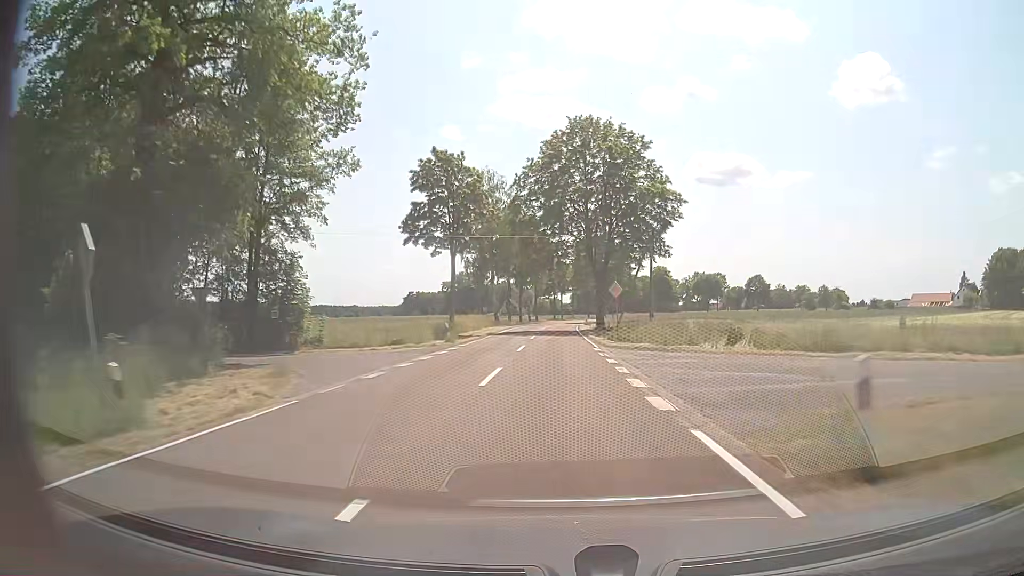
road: tertiary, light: Day
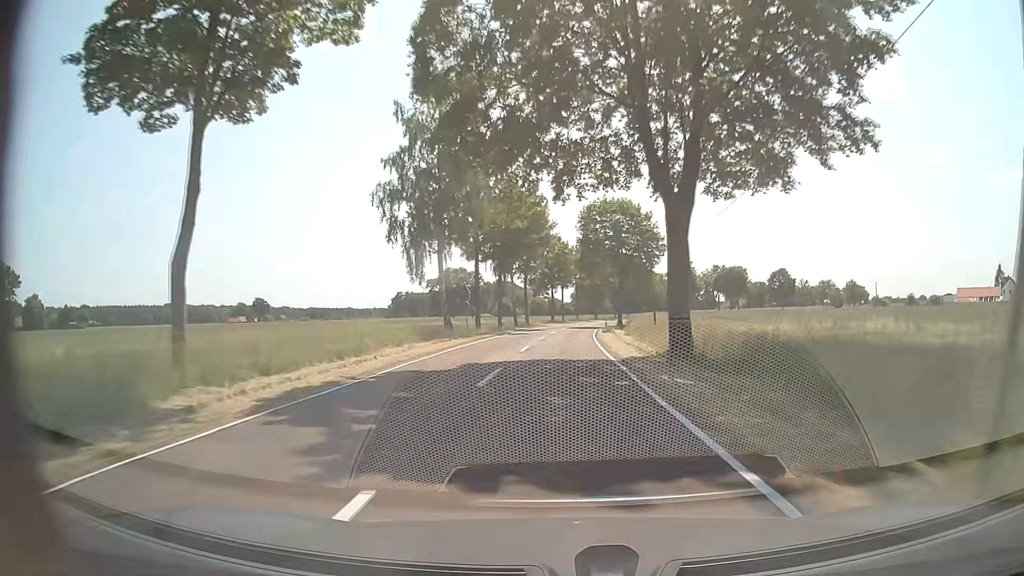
(+0.3, +35.3) m; +1°
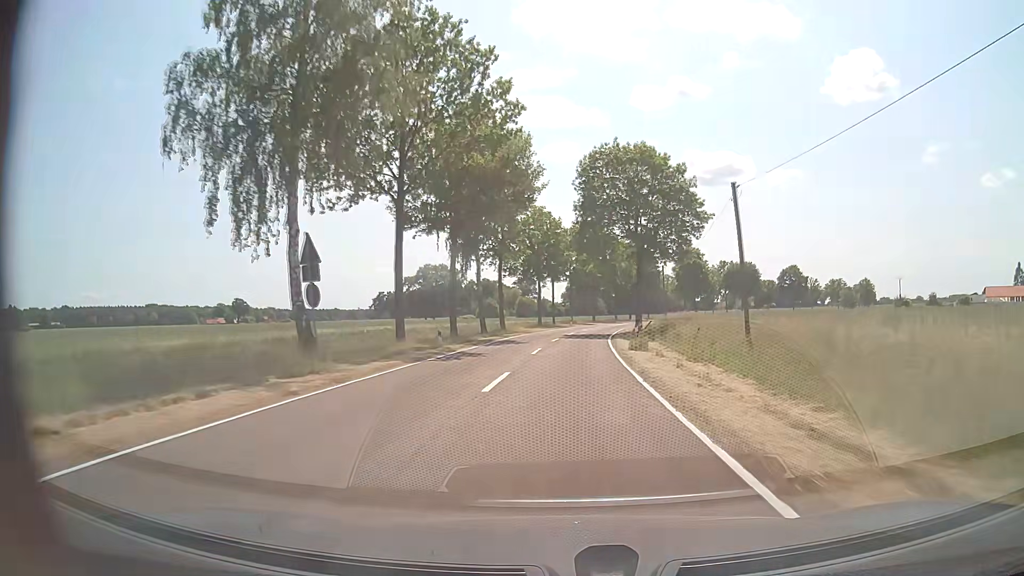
(0.0, +24.5) m; +1°
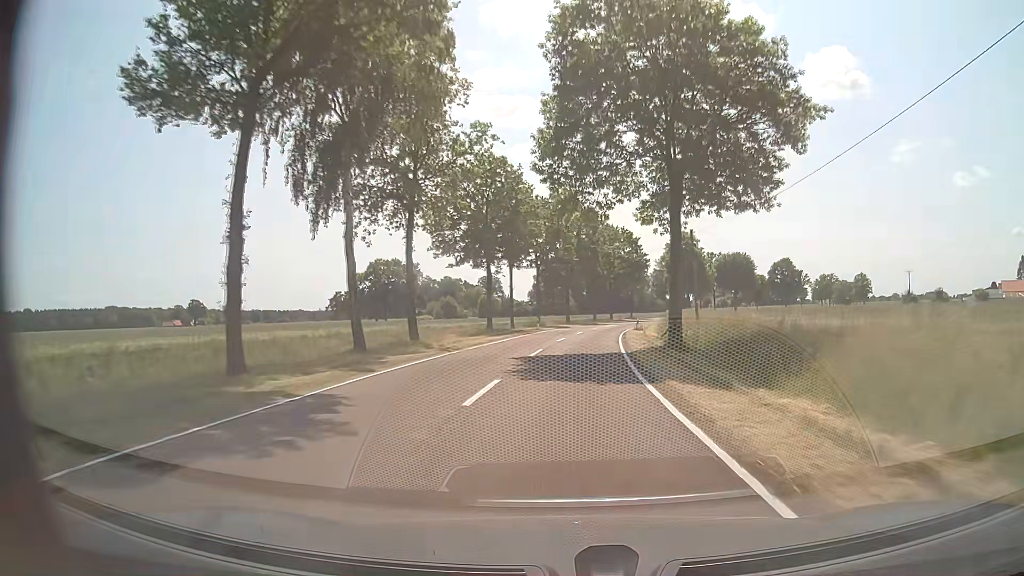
(+0.5, +25.7) m; +2°
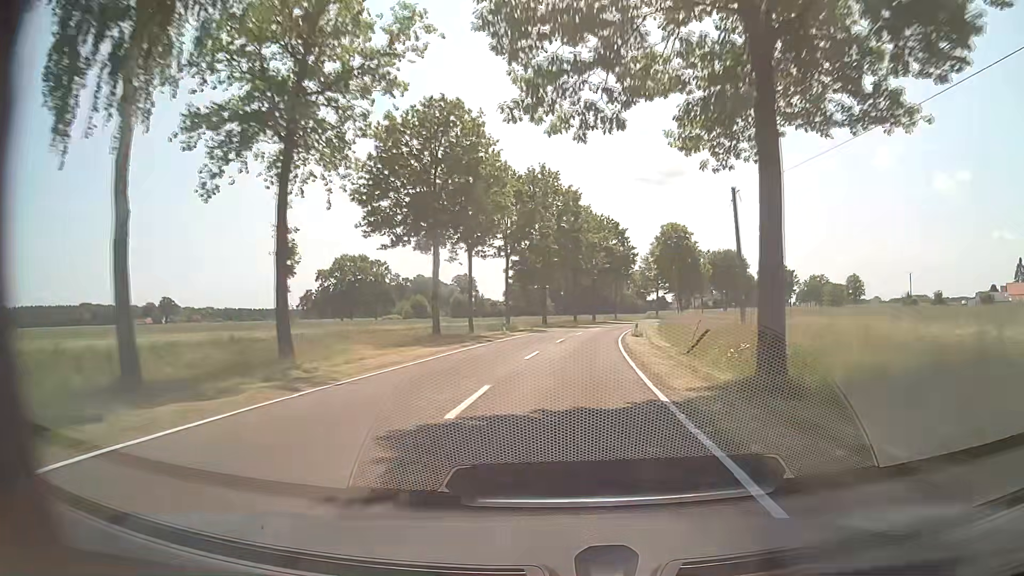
(+0.2, +13.2) m; +2°
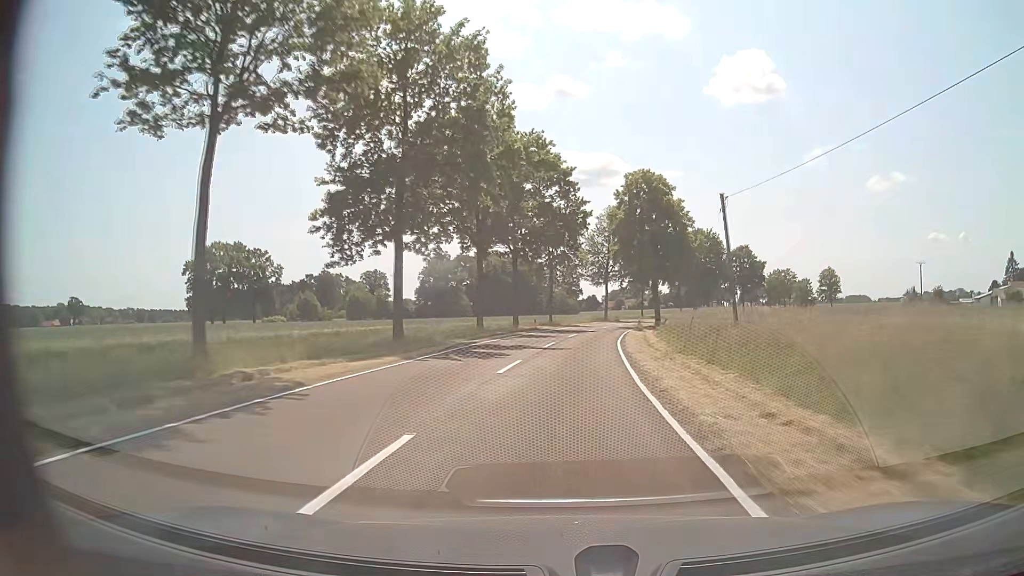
(+2.2, +40.6) m; +6°
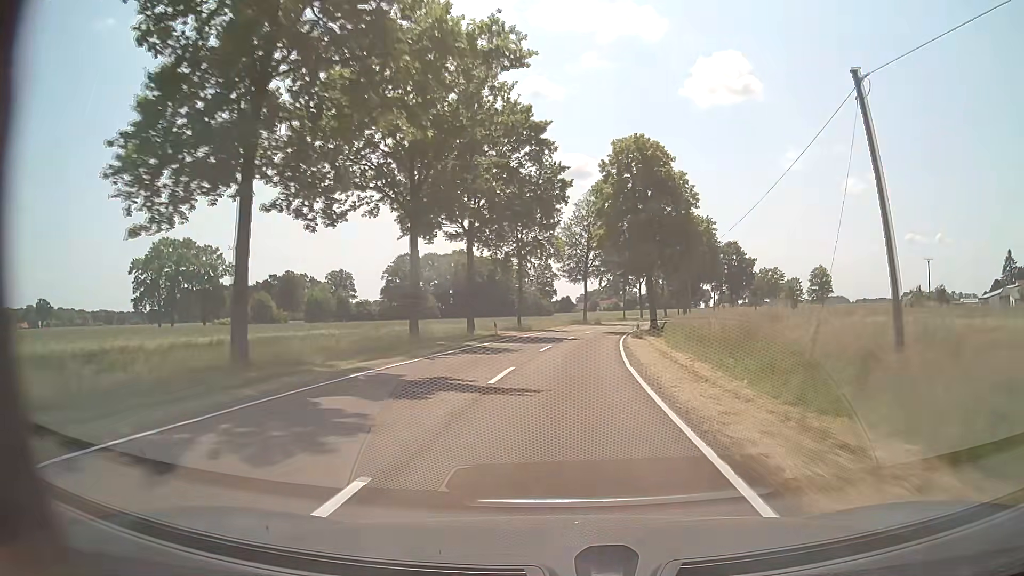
(+0.3, +13.9) m; +3°
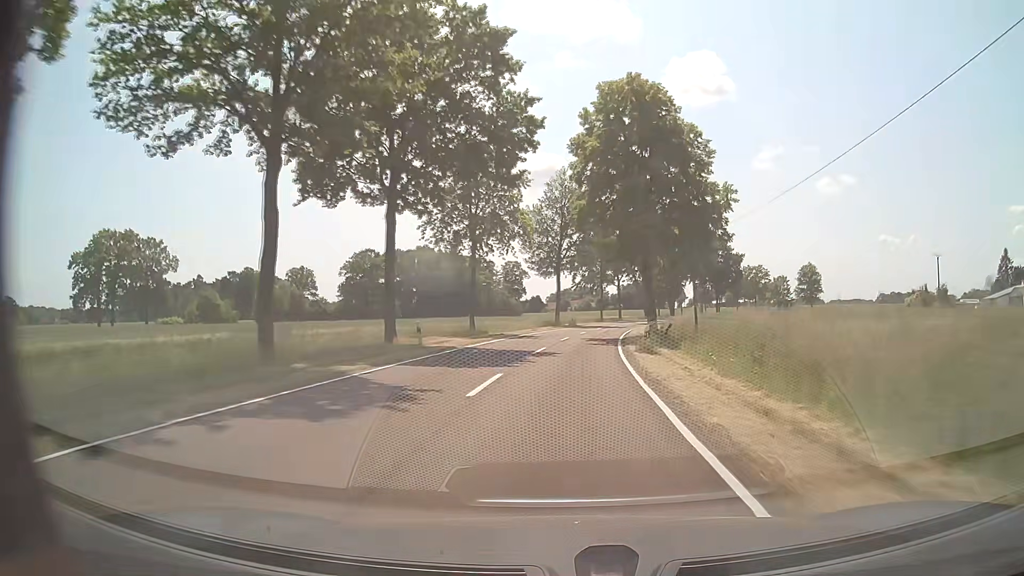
(+0.3, +14.1) m; +2°
(0, +10) (+1, +20) (+2, +30) (+3, +40) (+4, +50) (+6, +60) (+8, +69) (+10, +79) (+12, +89) (+15, +99) m
